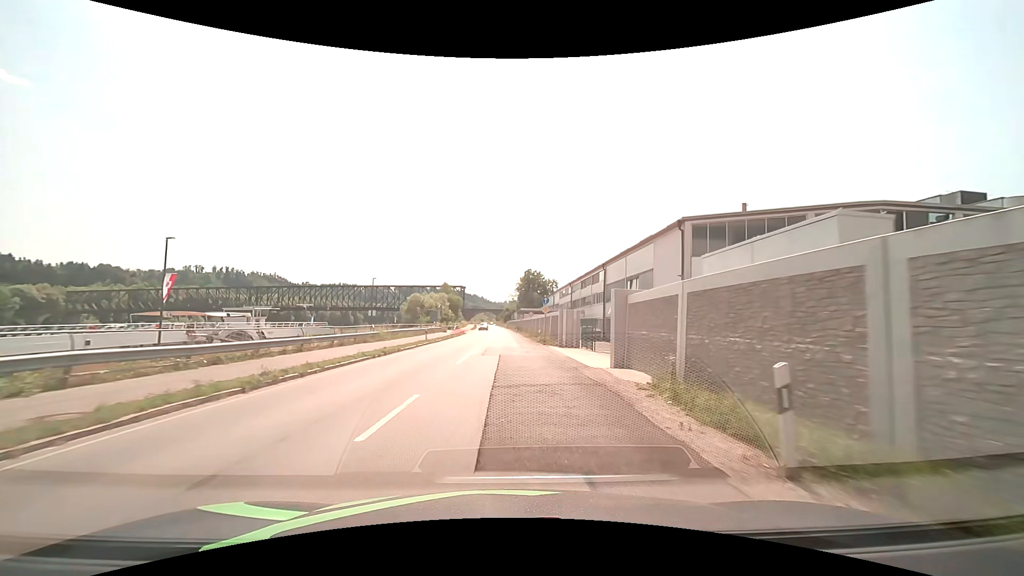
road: primary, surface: asphalt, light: Day
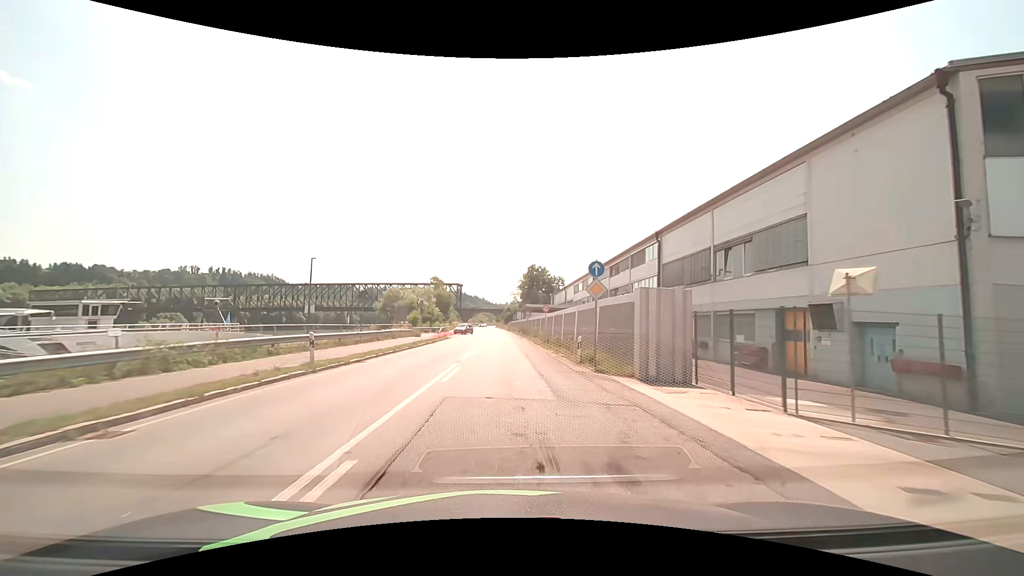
(-0.1, +22.9) m; 0°
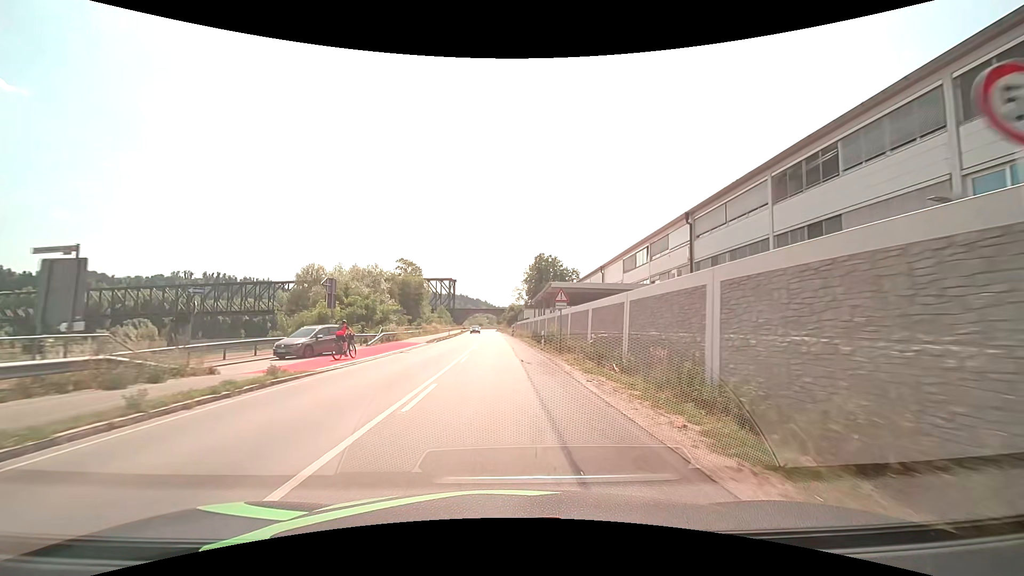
(-0.1, +38.0) m; 0°
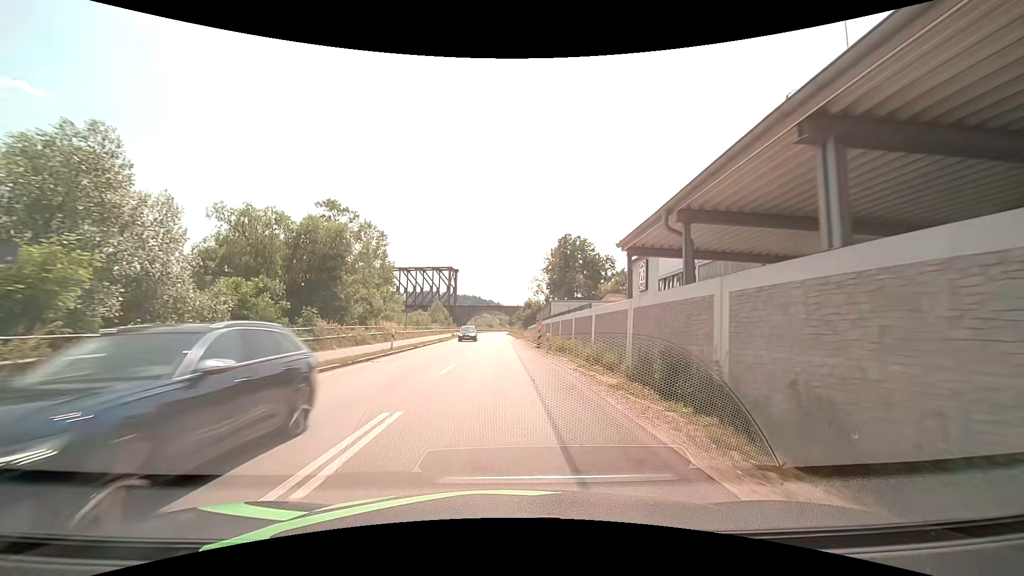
(-0.5, +38.0) m; -1°
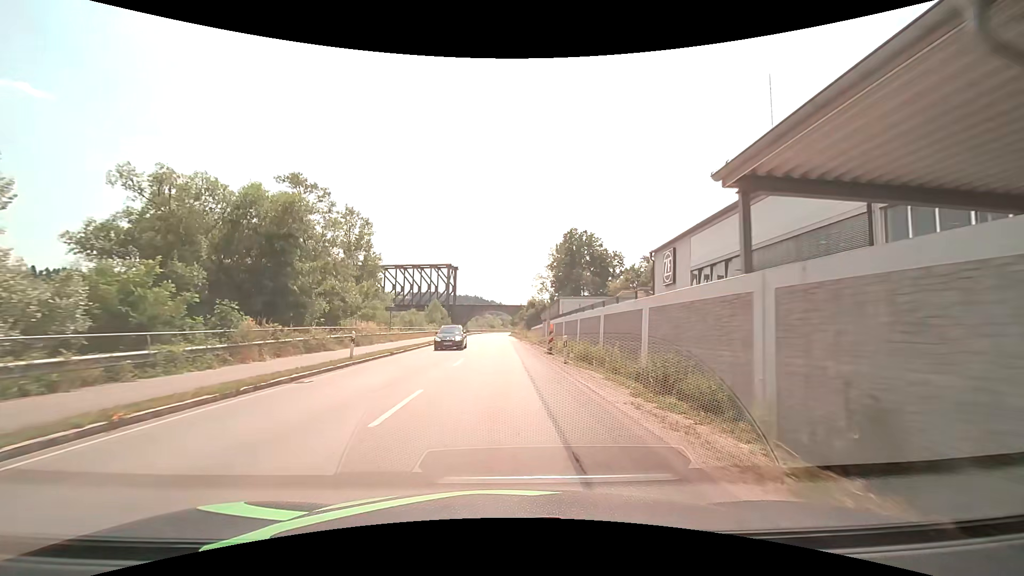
(0.0, +7.6) m; 0°
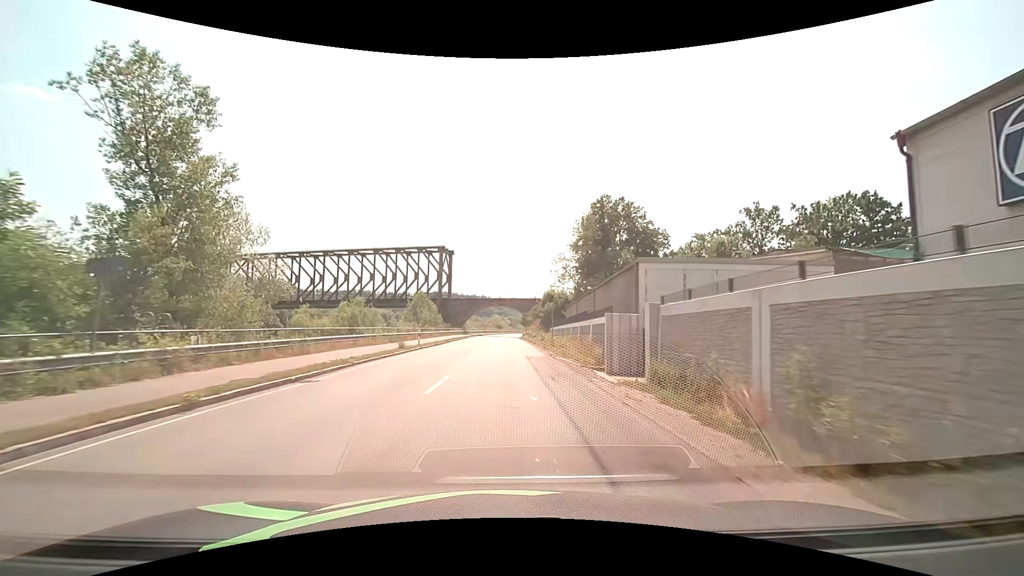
(-0.3, +30.4) m; -1°
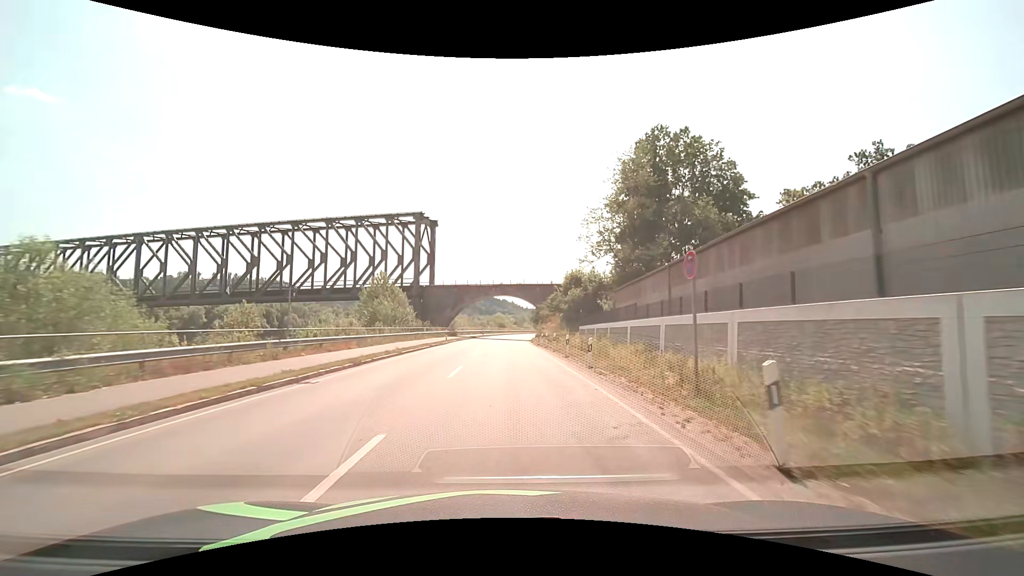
(-0.1, +30.5) m; 0°
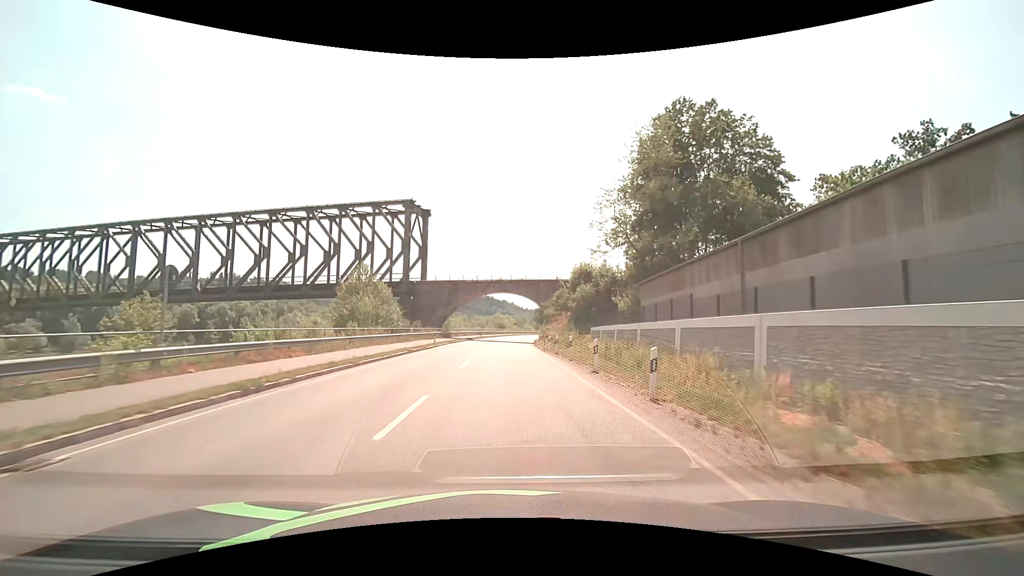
(0.0, +7.6) m; 0°
(0, +10) (0, +20) (0, +30) (0, +40) (+1, +50) (+1, +60) (+2, +70) (+3, +80) (+4, +90) (+5, +100) m
